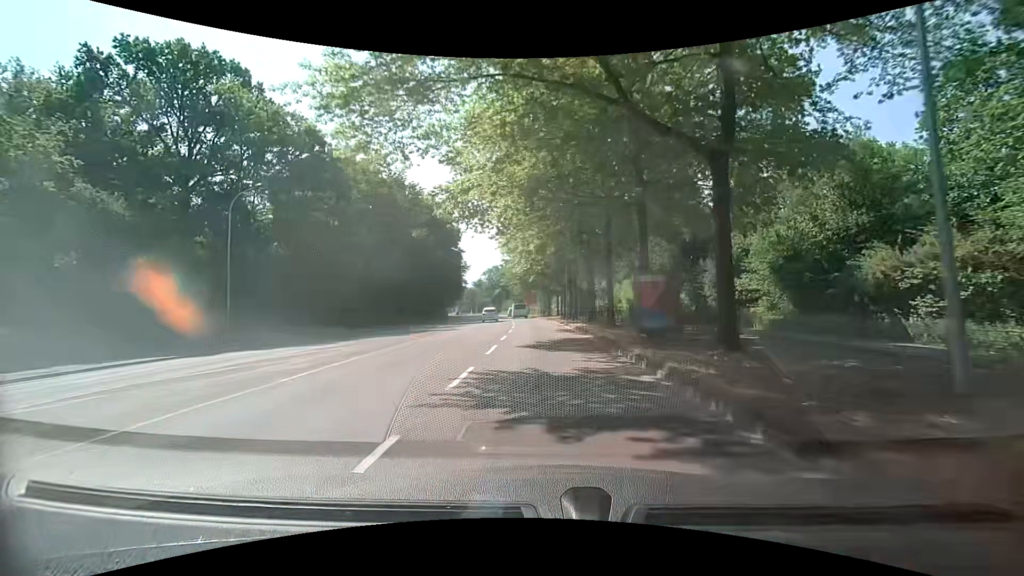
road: secondary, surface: asphalt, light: Day
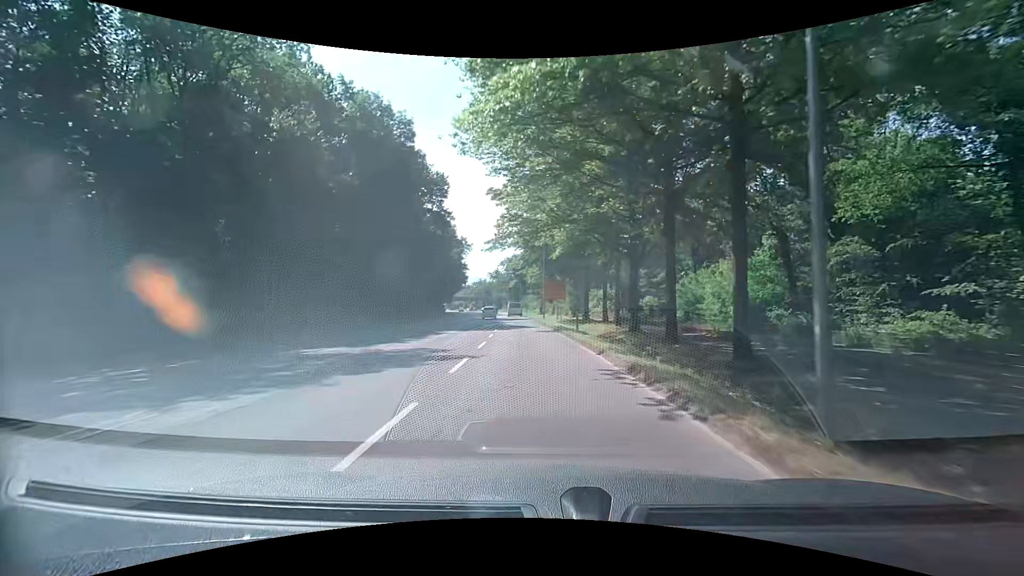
(-0.8, +40.6) m; -4°
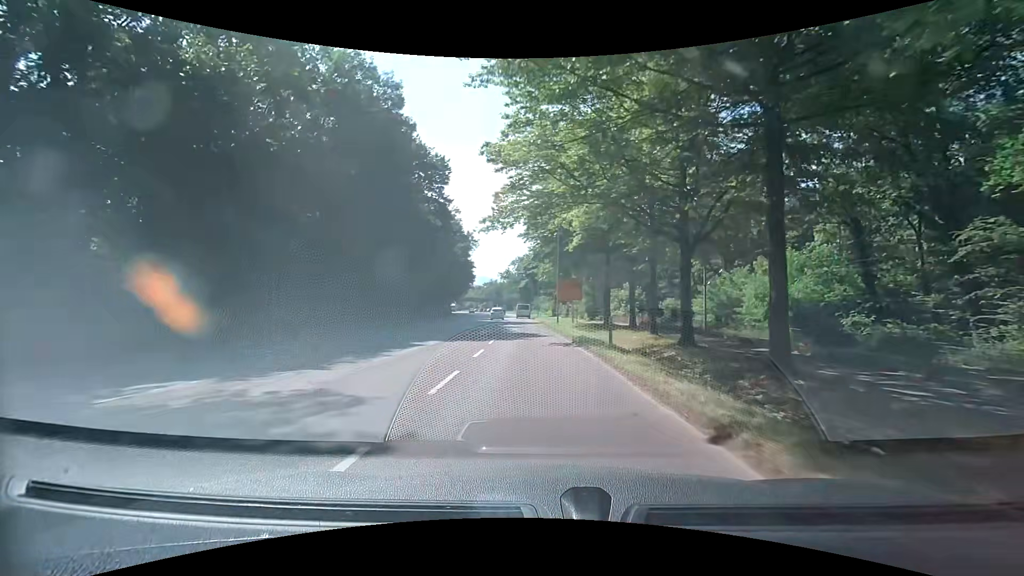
(0.0, +8.3) m; -1°
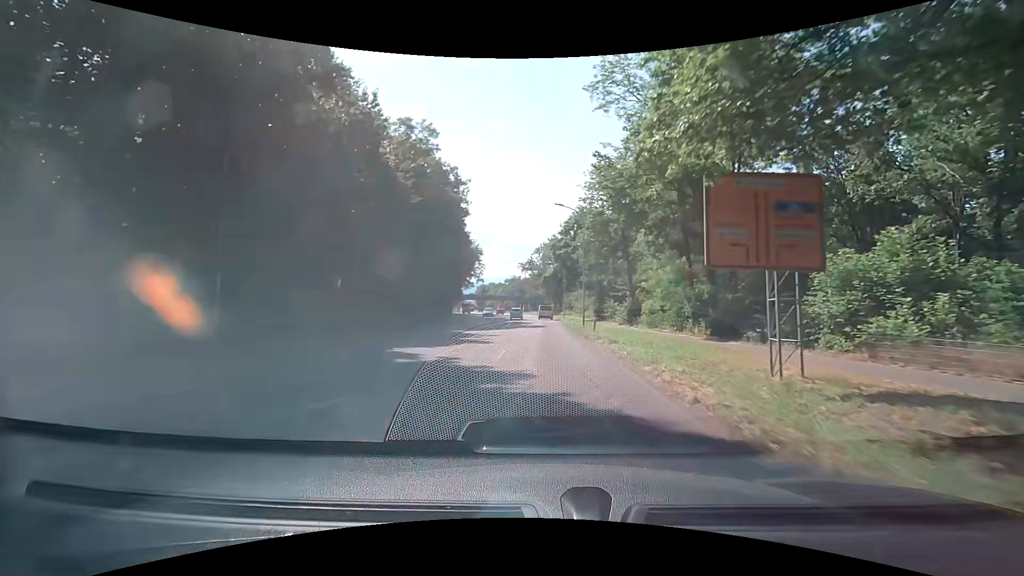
(-1.5, +42.3) m; -3°
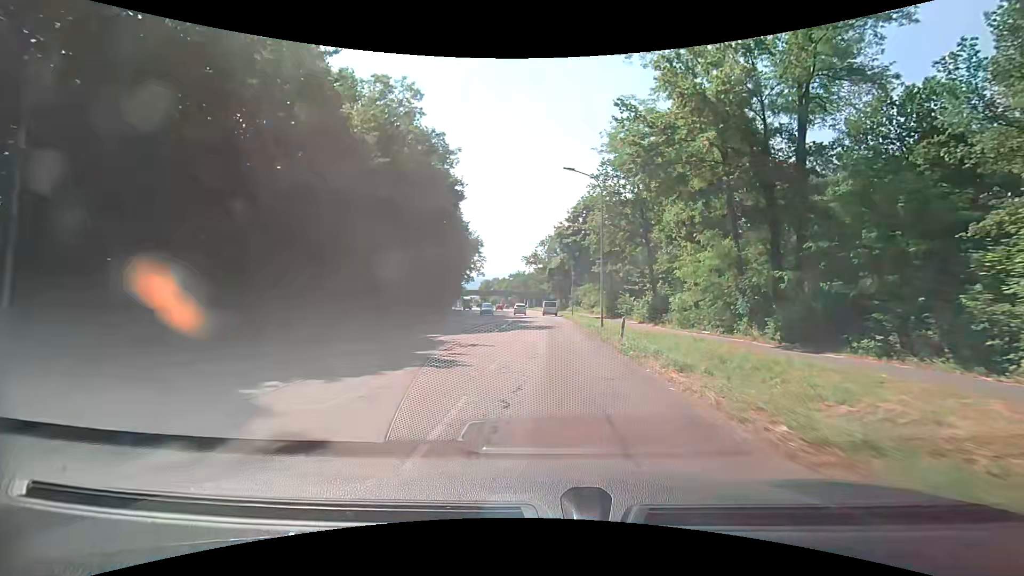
(0.0, +8.5) m; 0°
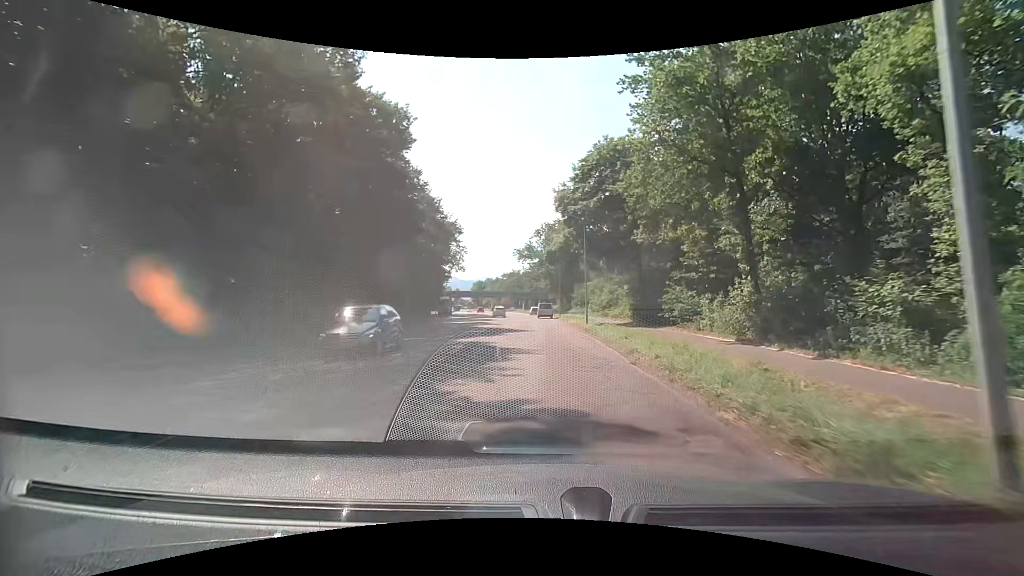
(+0.1, +24.4) m; 0°
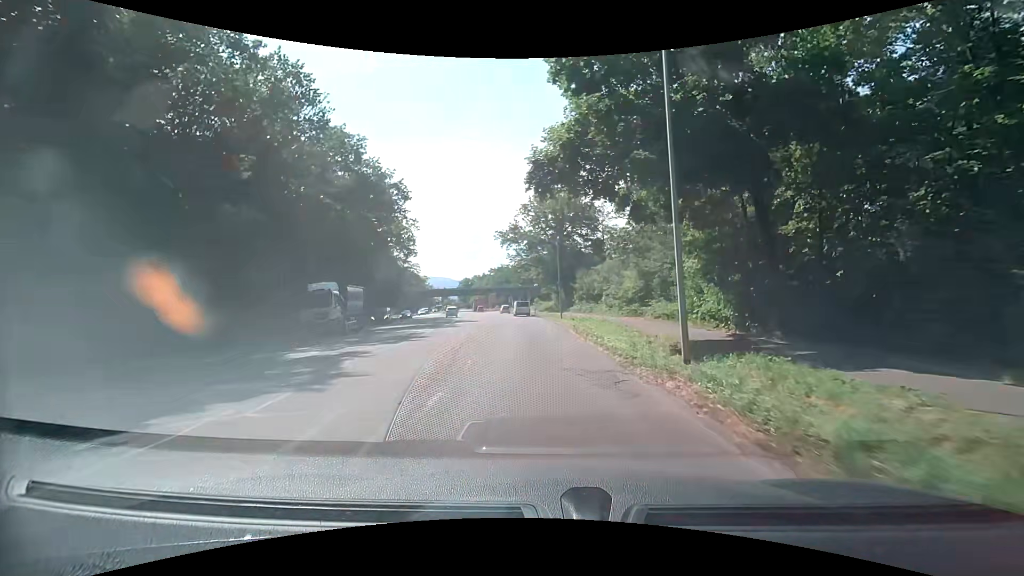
(+0.5, +29.2) m; +2°
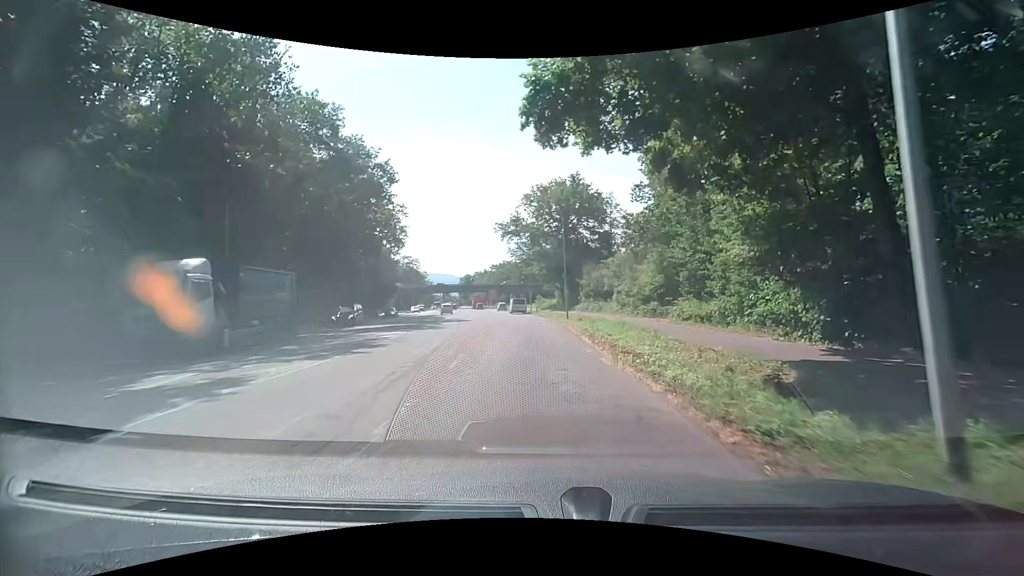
(-0.1, +6.8) m; -2°
(0, +10) (0, +20) (0, +30) (-1, +40) (-3, +50) (-5, +60) (-6, +70) (-8, +79) (-9, +89) (-11, +99) m
